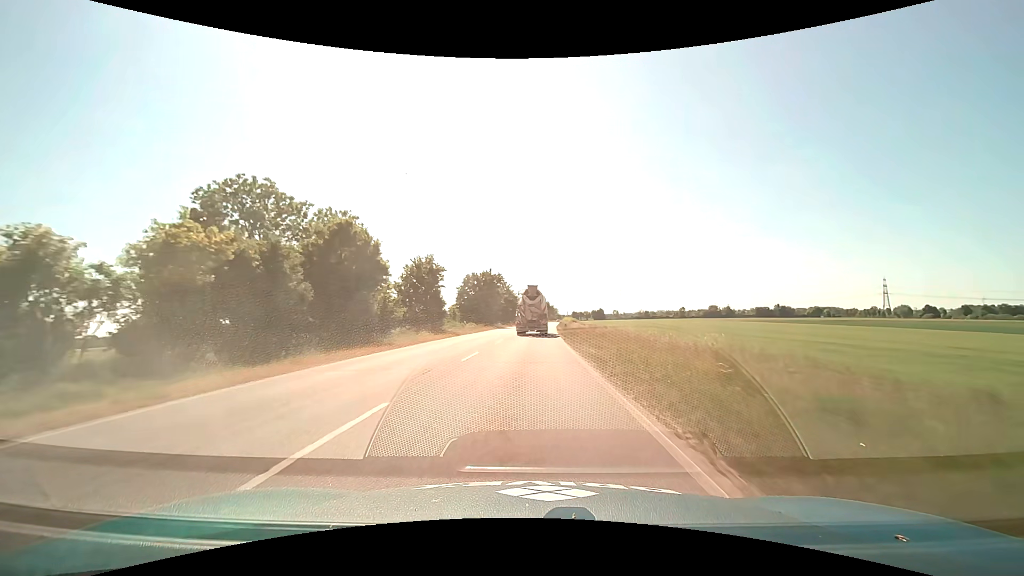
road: primary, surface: asphalt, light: Day
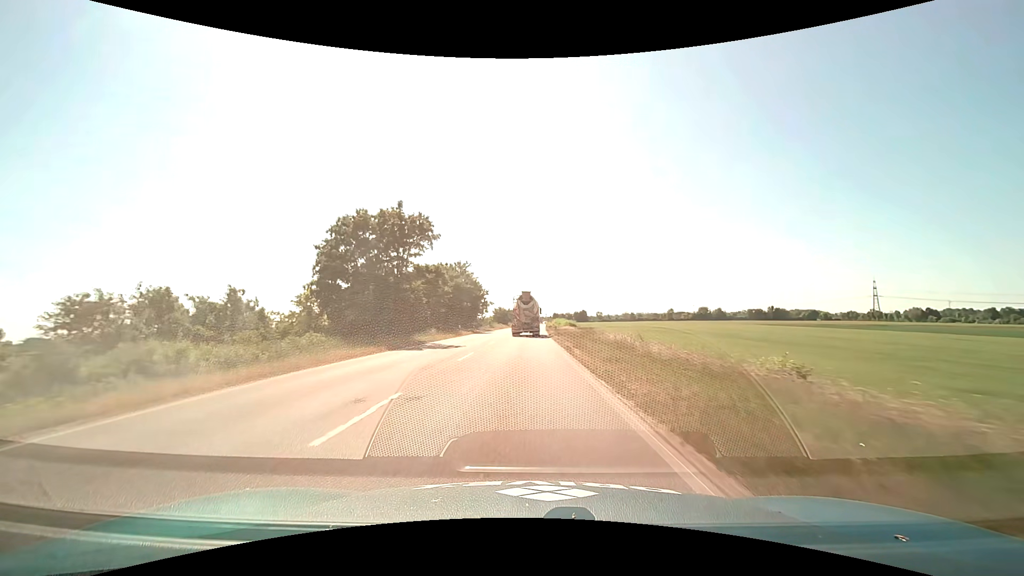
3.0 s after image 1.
(+1.0, +47.2) m; +2°
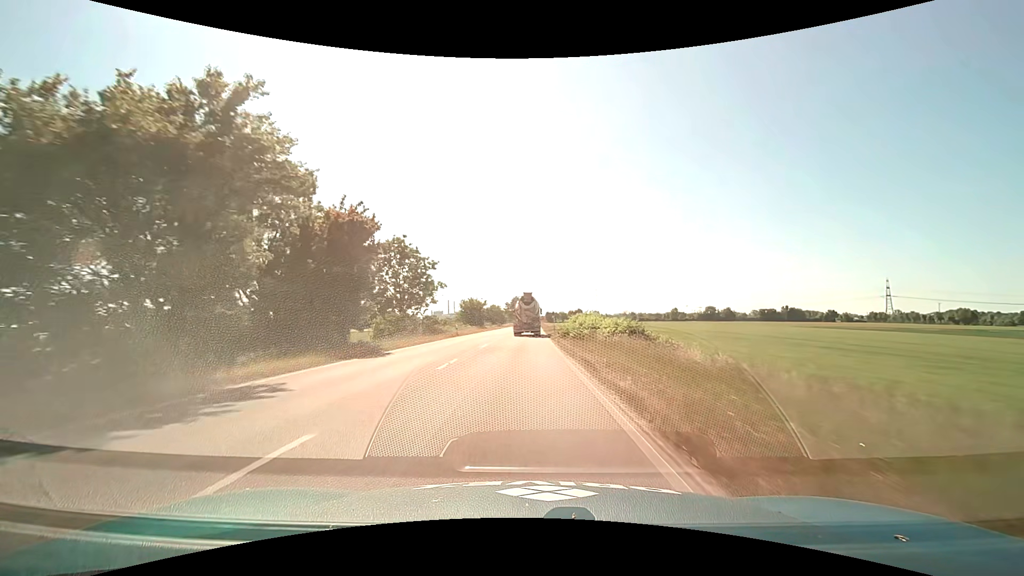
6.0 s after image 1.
(+0.6, +52.1) m; +1°
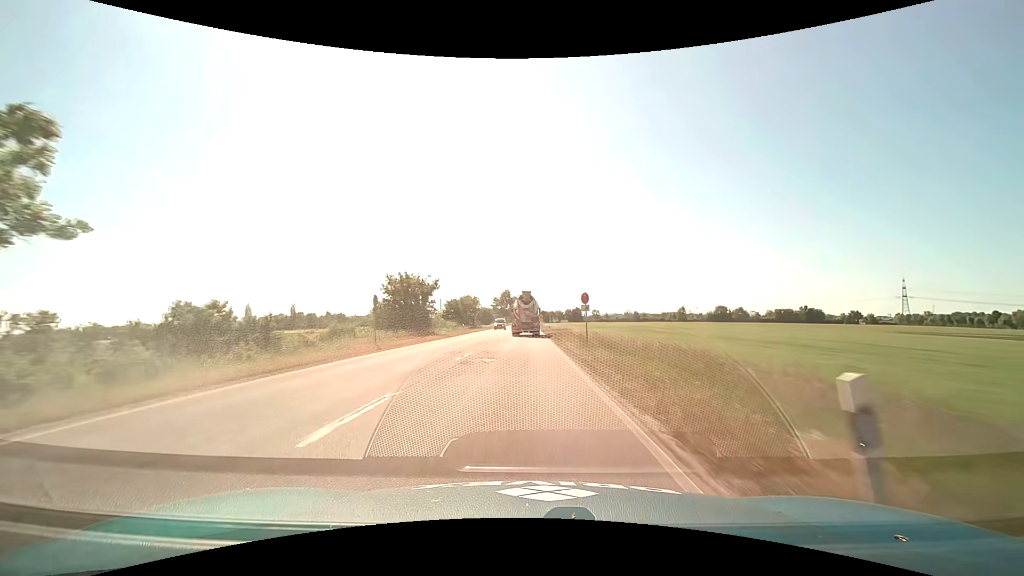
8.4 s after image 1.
(+0.1, +45.1) m; 0°
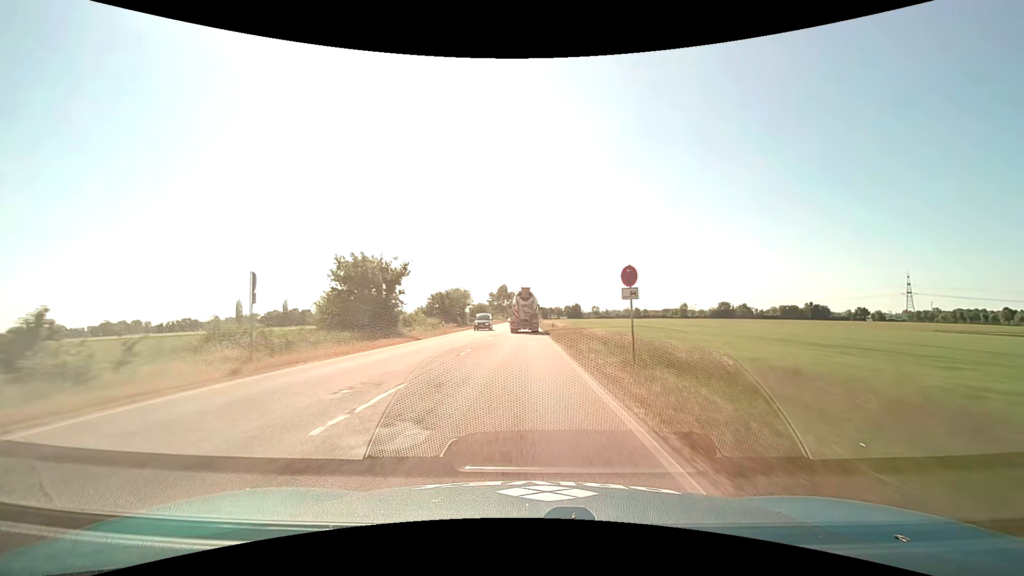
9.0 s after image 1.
(+0.1, +11.5) m; 0°
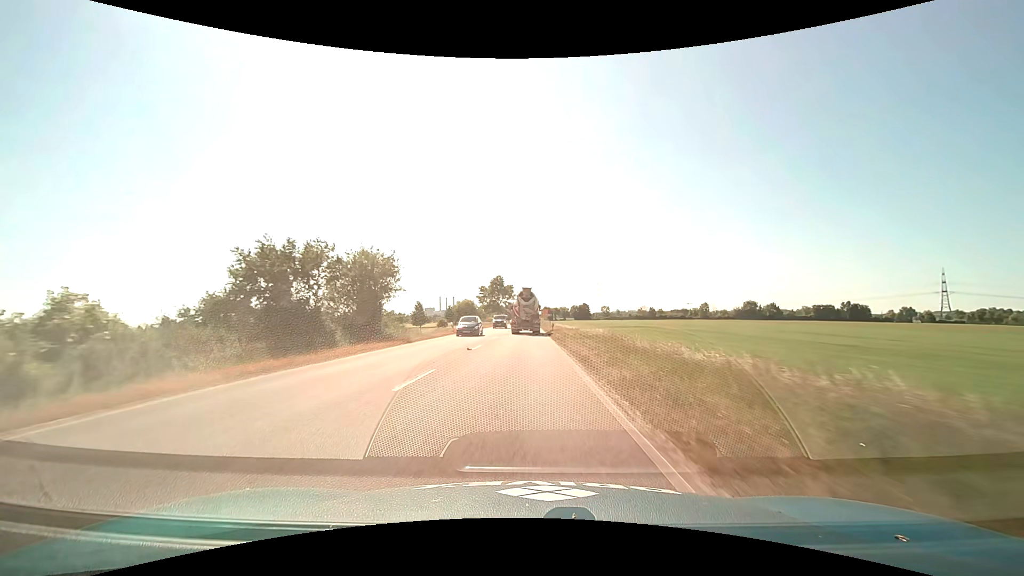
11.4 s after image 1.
(+0.2, +44.9) m; 0°
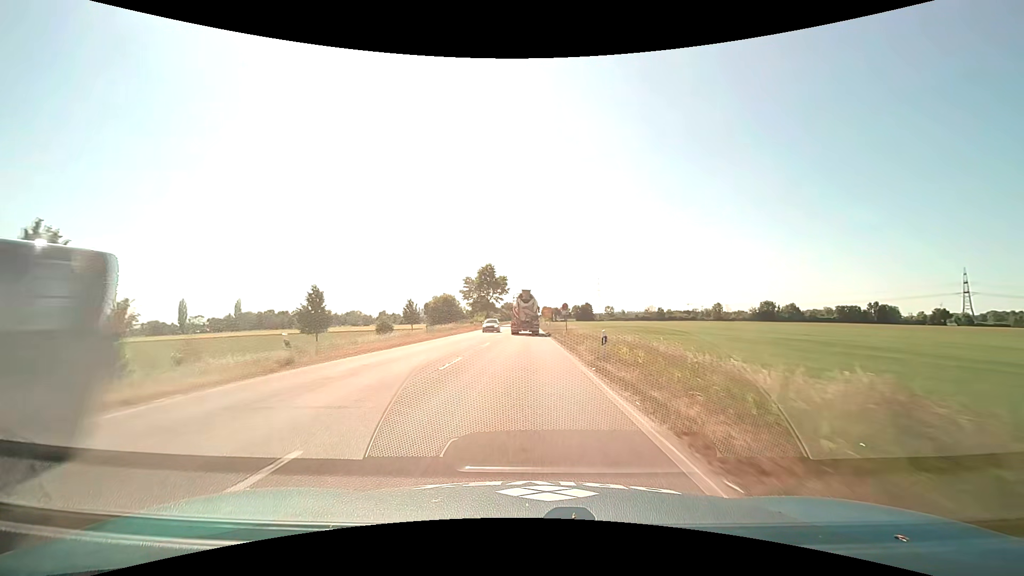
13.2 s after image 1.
(-0.2, +32.4) m; 0°
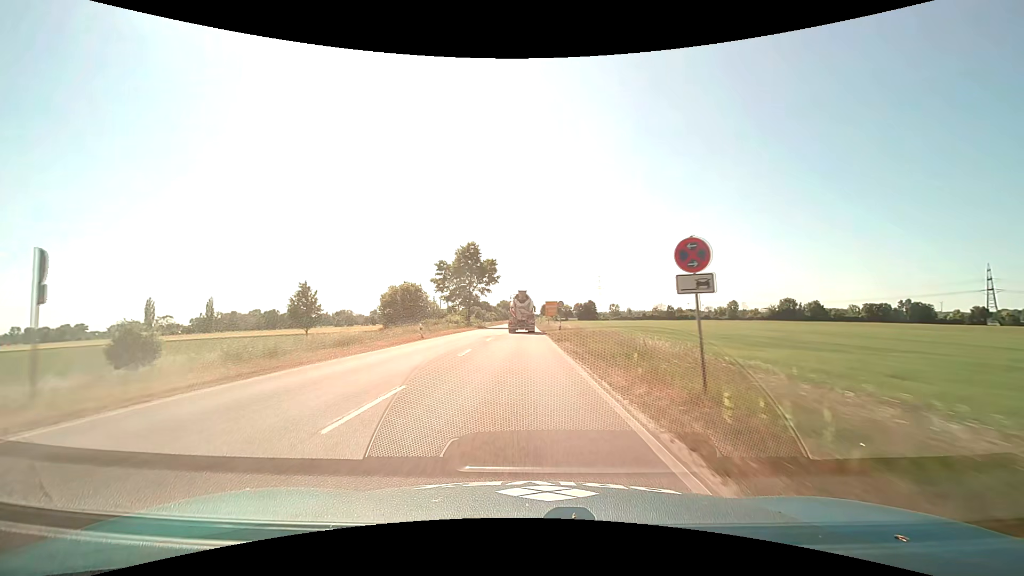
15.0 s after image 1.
(+0.1, +31.4) m; 0°
(0, +10) (0, +20) (0, +30) (0, +40) (-1, +50) (-1, +60) (-1, +70) (-1, +80) (-1, +90) (-1, +100) m
